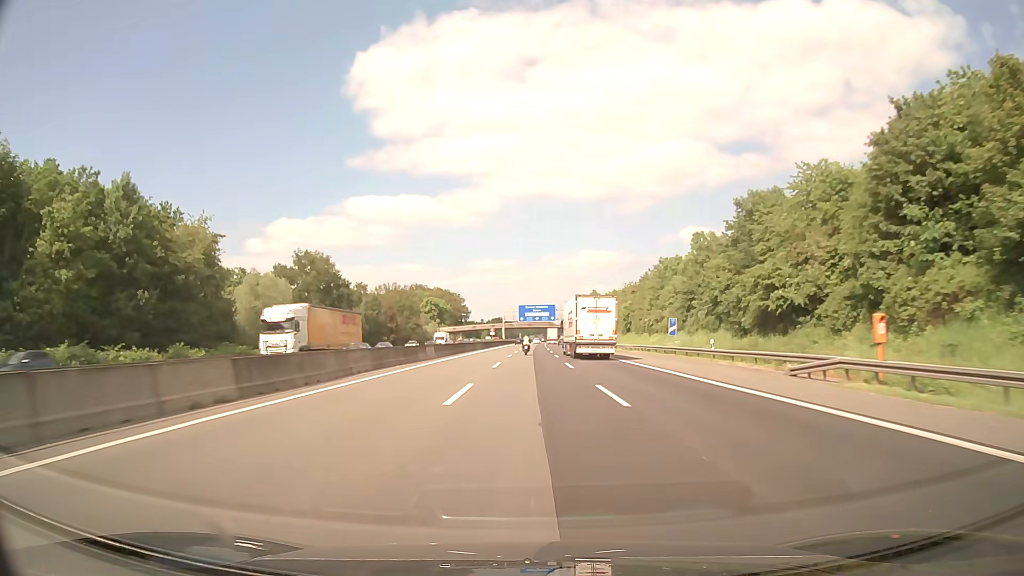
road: motorway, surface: asphalt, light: Day
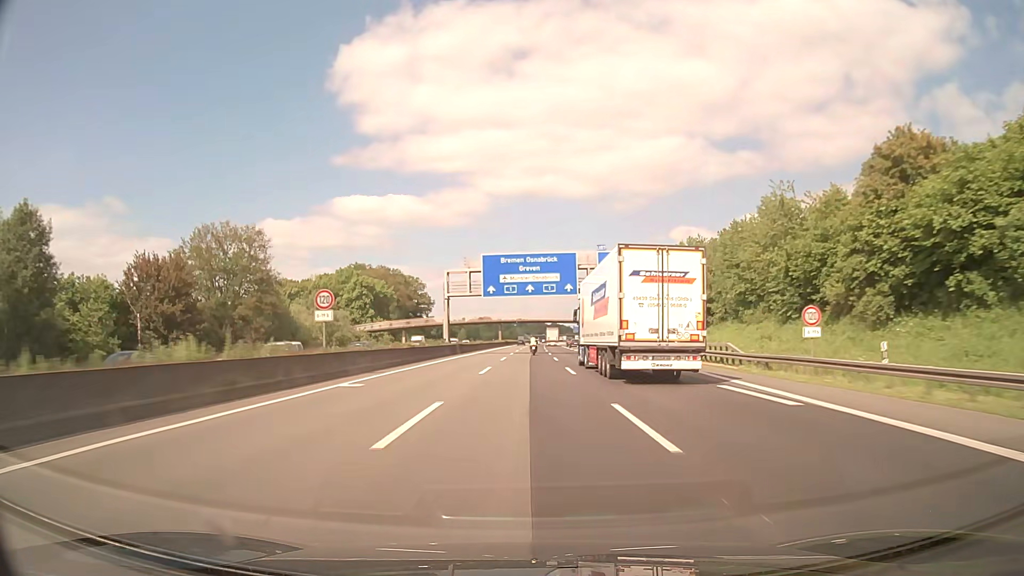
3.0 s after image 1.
(+1.0, +95.1) m; +1°
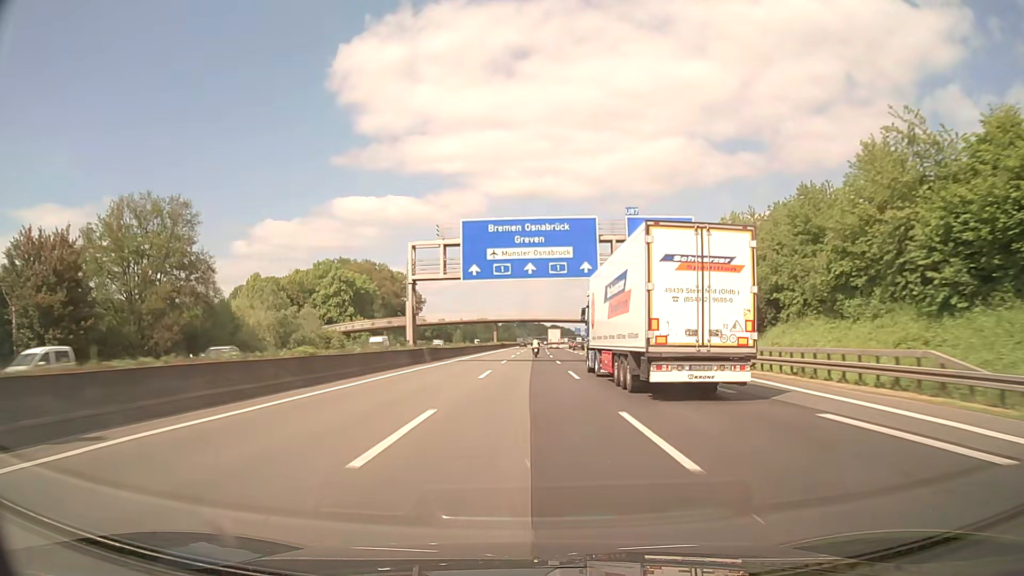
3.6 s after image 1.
(0.0, +19.0) m; 0°
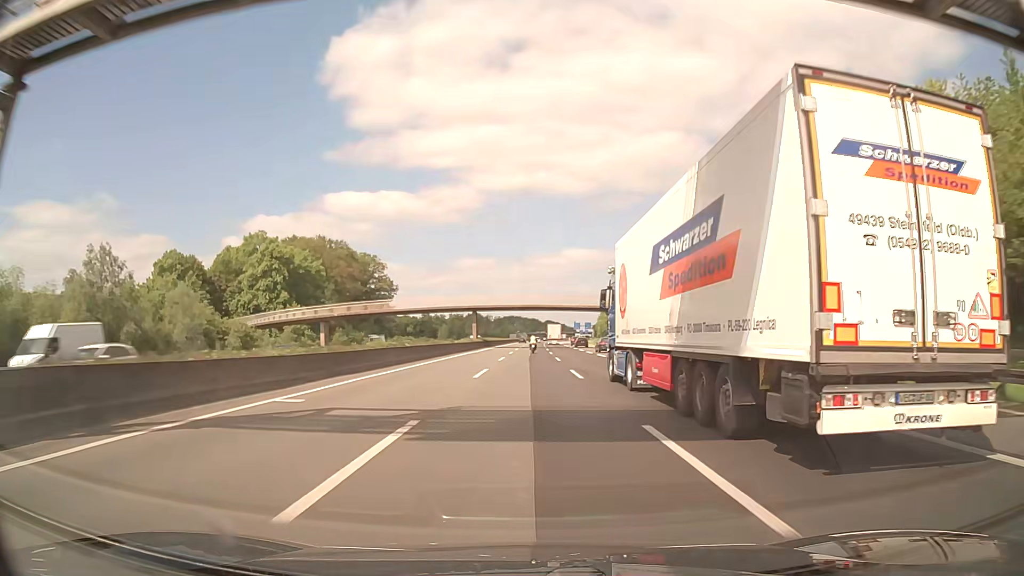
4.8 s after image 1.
(+0.1, +38.1) m; 0°
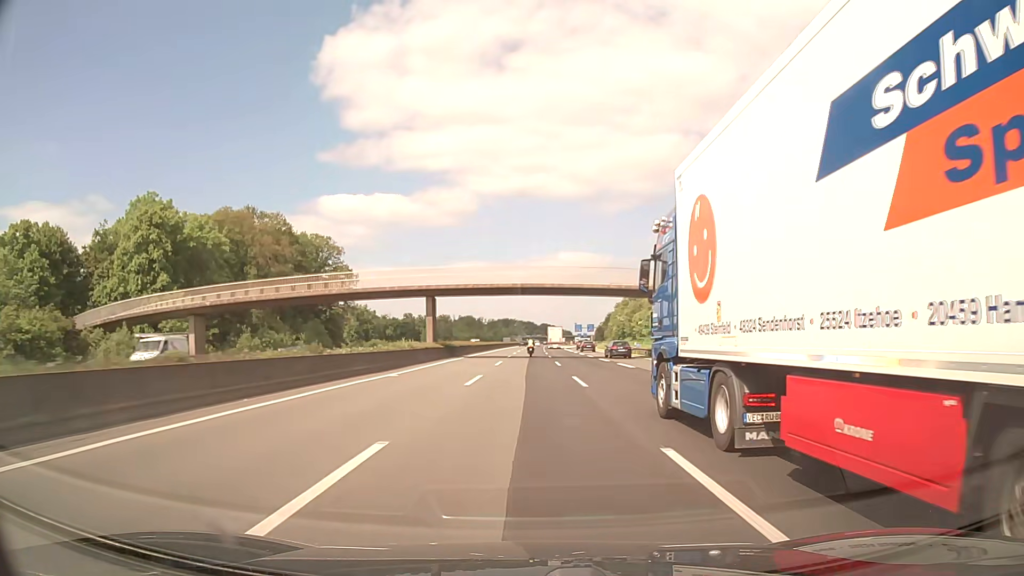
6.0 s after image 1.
(+0.1, +38.1) m; 0°
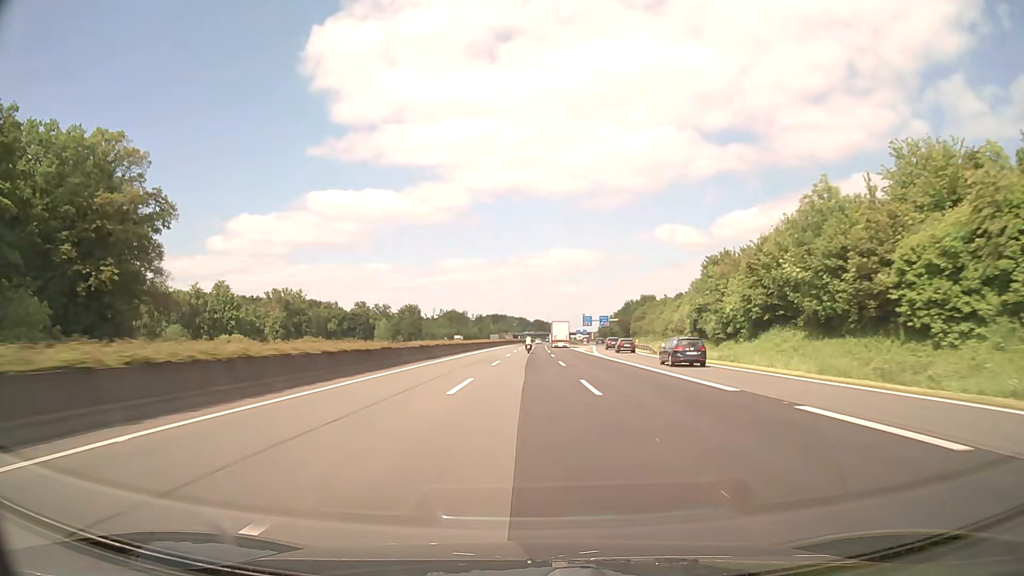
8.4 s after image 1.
(+0.6, +76.2) m; +1°
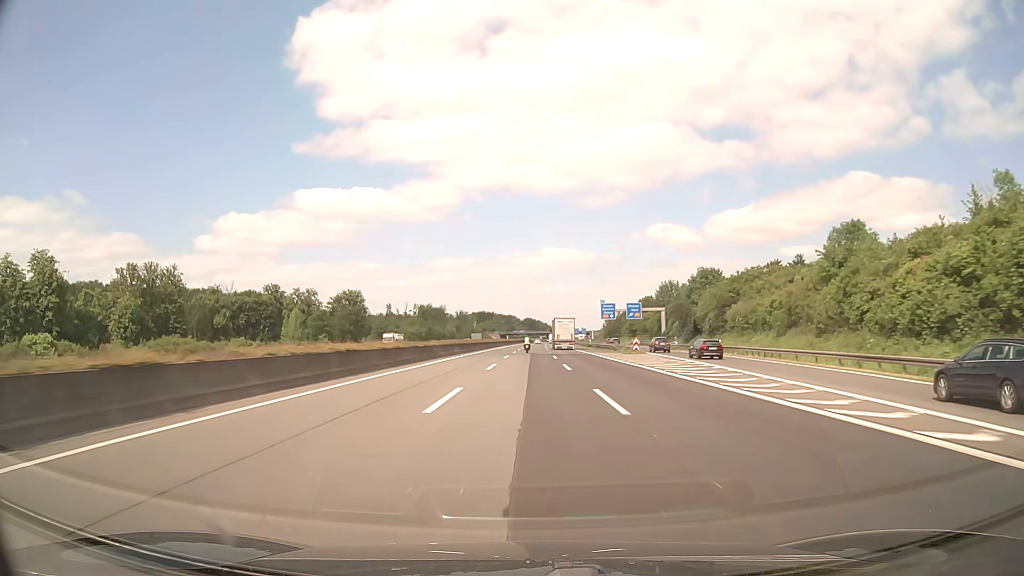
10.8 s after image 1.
(+0.5, +76.2) m; +1°
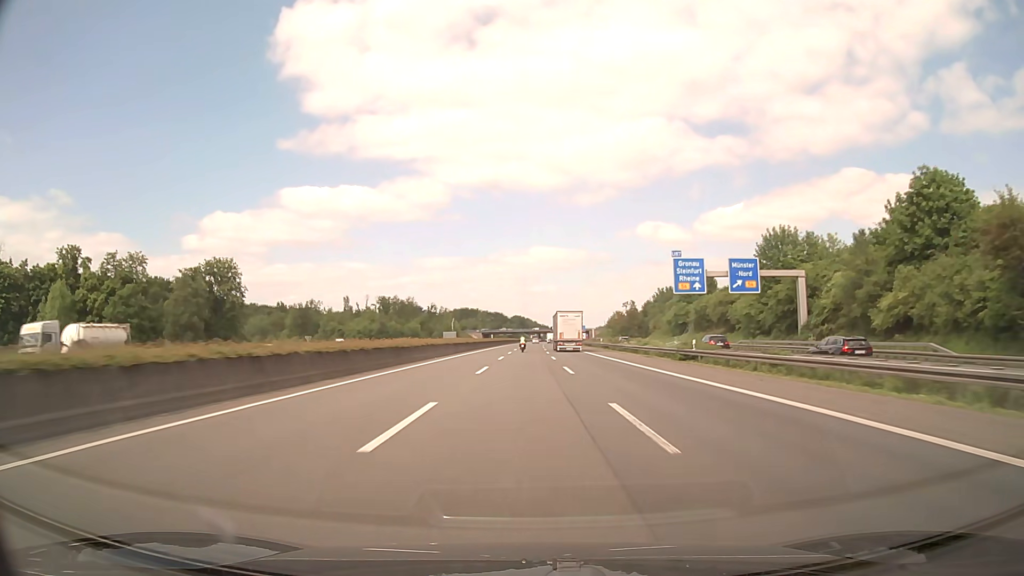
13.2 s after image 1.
(+0.7, +76.2) m; +1°
(0, +10) (0, +20) (0, +30) (0, +40) (0, +50) (0, +60) (0, +70) (0, +80) (0, +90) (+1, +100) m
